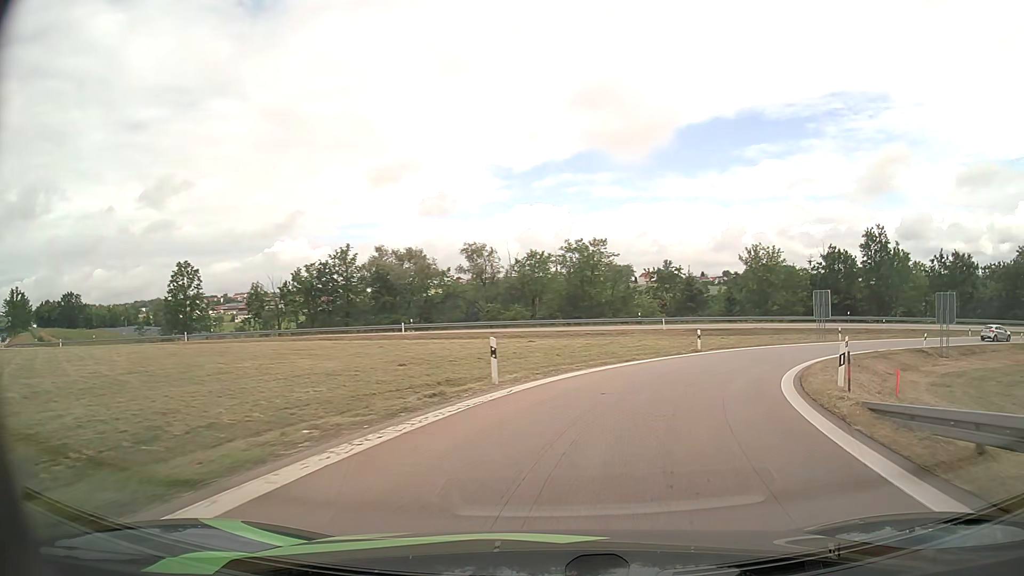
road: motorway_link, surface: asphalt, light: Day
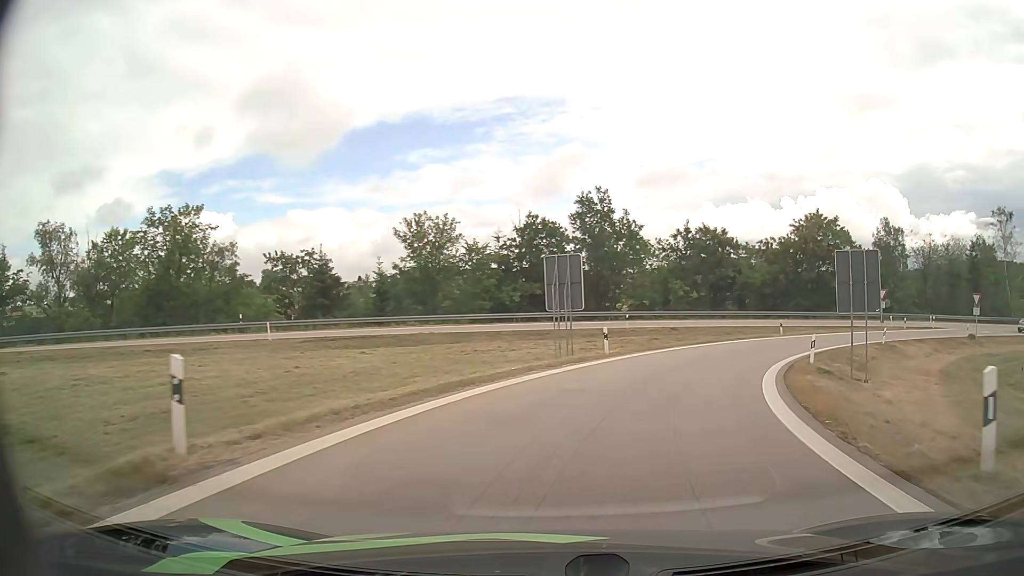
(+6.8, +25.1) m; +29°
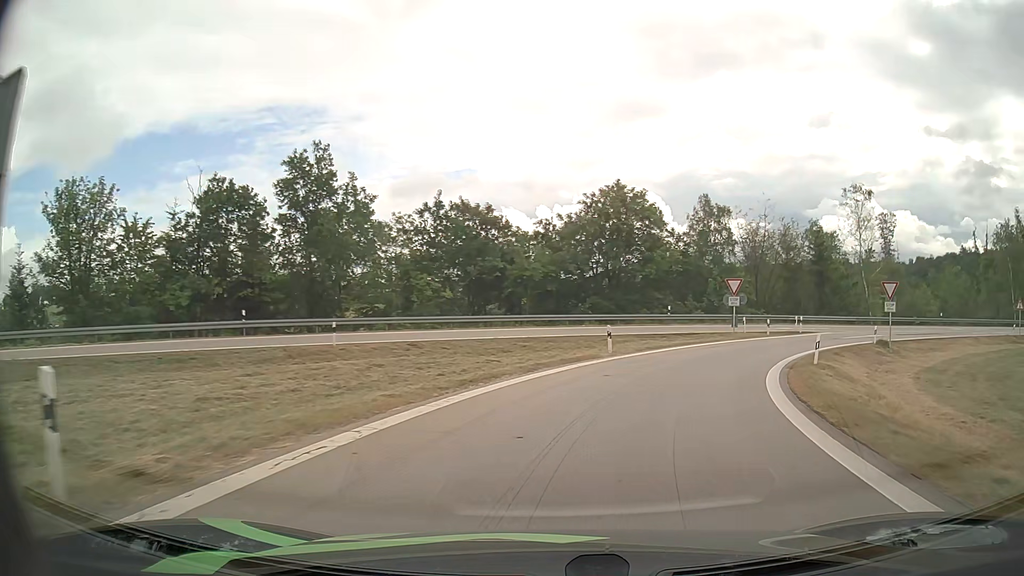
(+3.5, +19.3) m; +21°
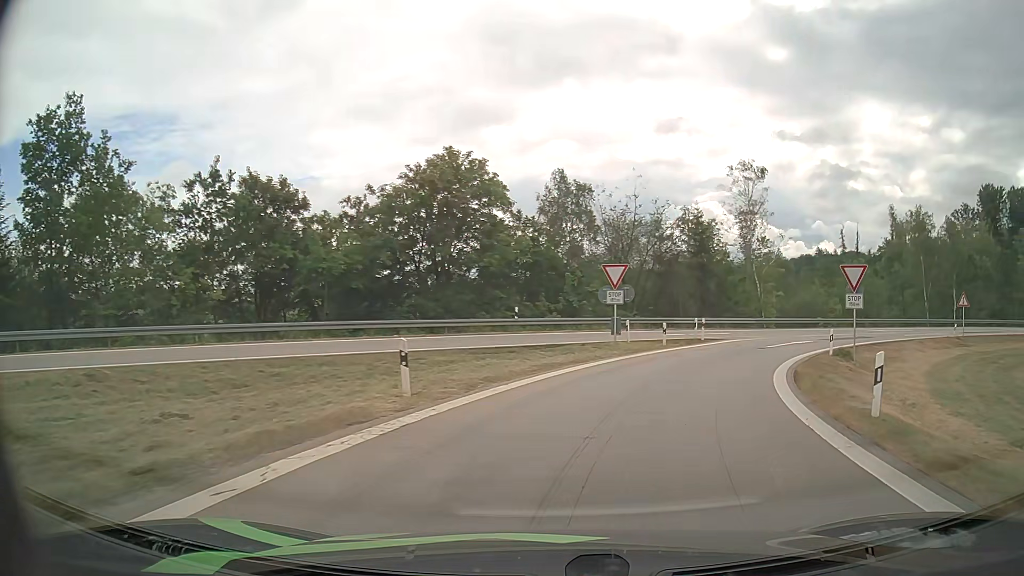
(+1.6, +12.8) m; +14°
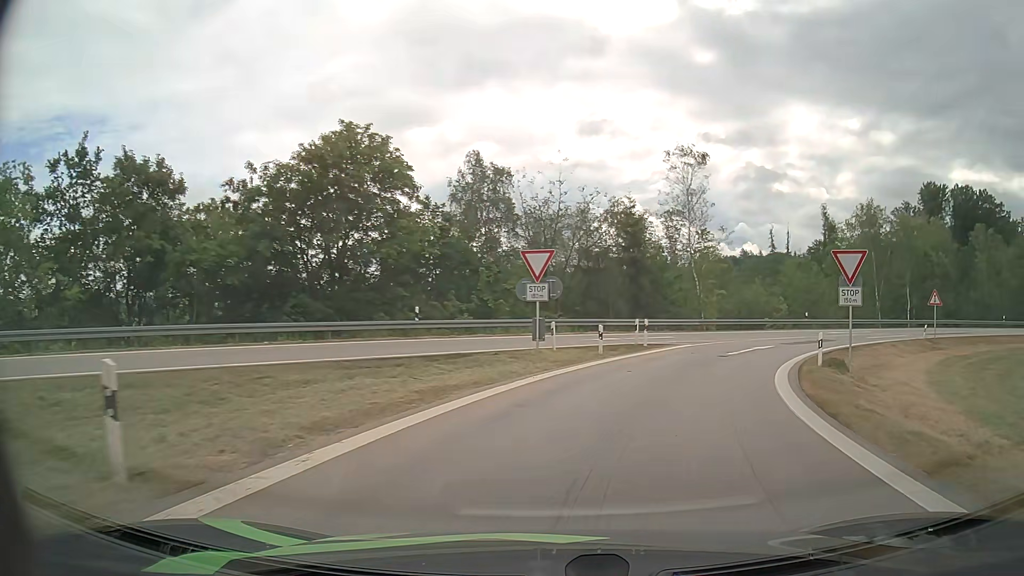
(+0.4, +6.1) m; +7°
